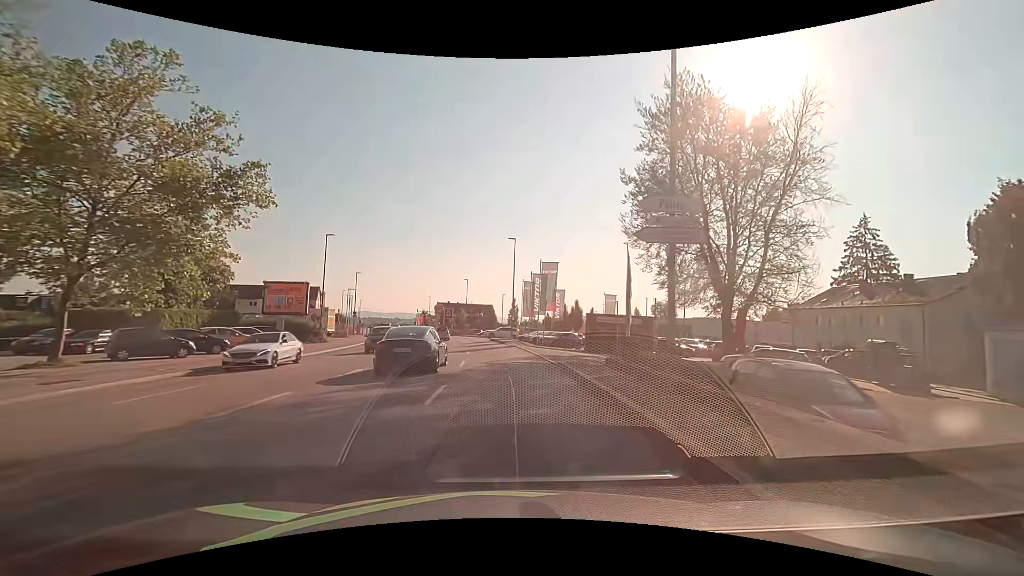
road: tertiary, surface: asphalt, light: Day
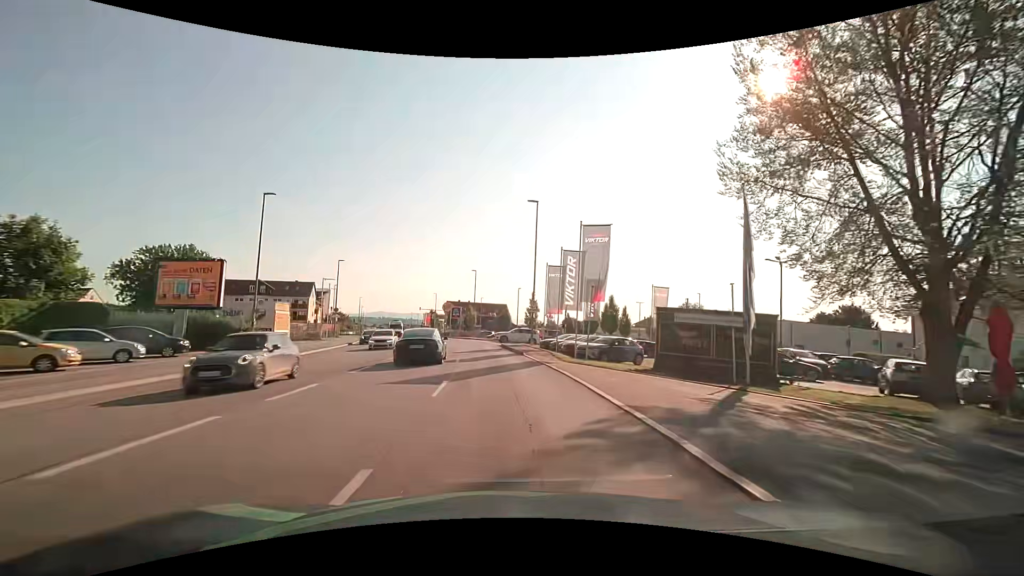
(-0.2, +15.5) m; -2°
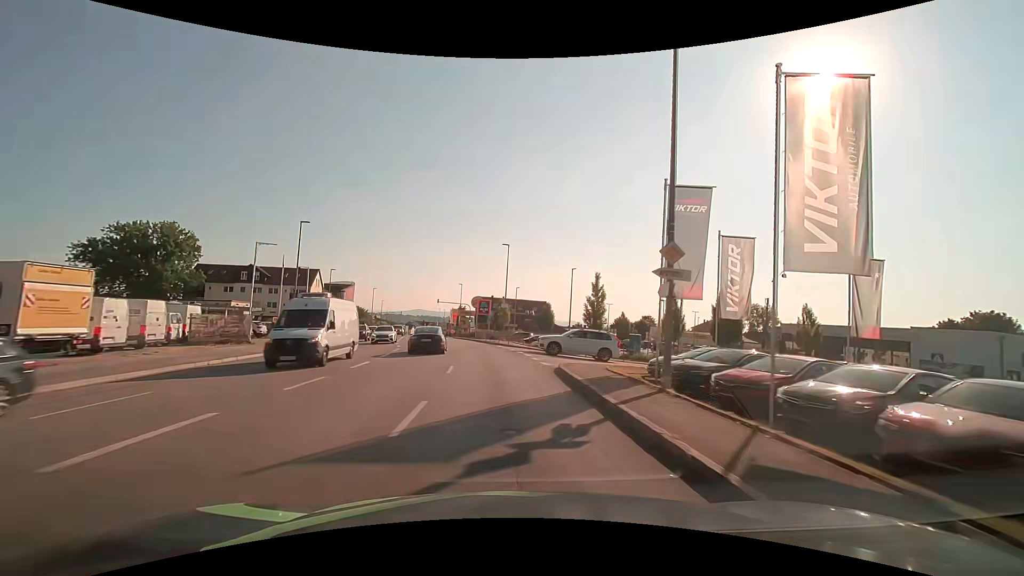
(-0.8, +23.3) m; -4°
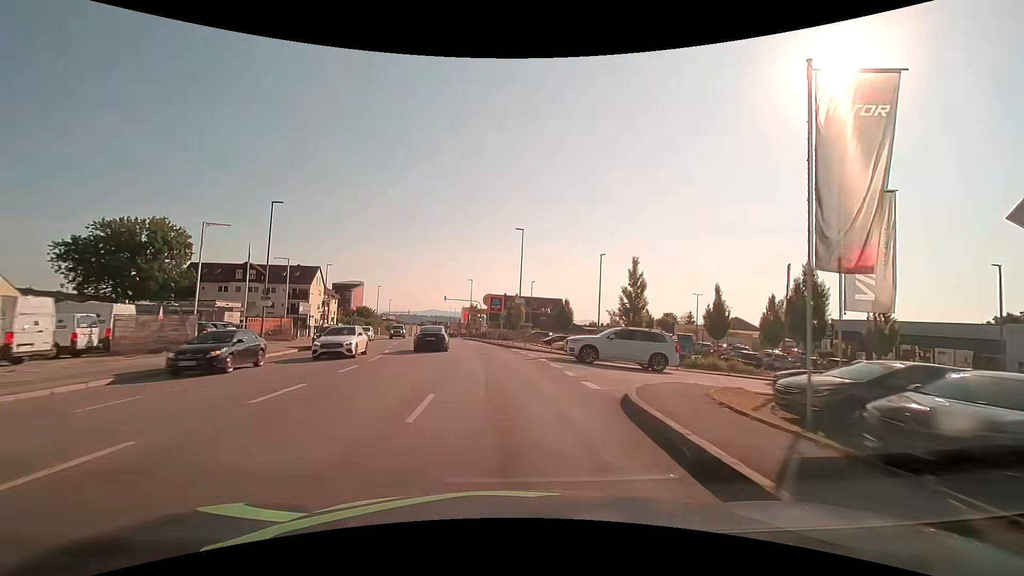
(-0.1, +7.8) m; -2°
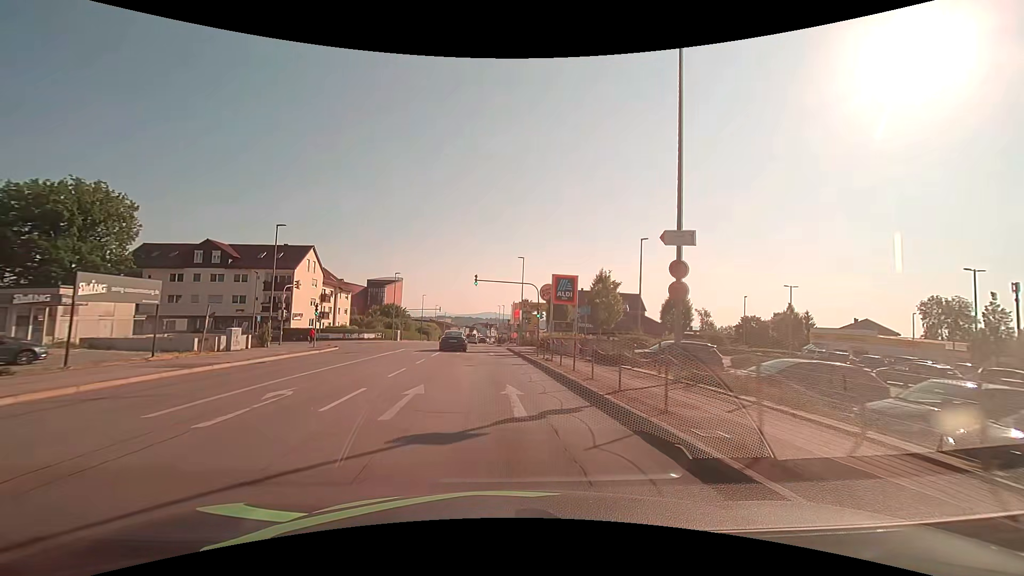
(-1.8, +31.2) m; -6°
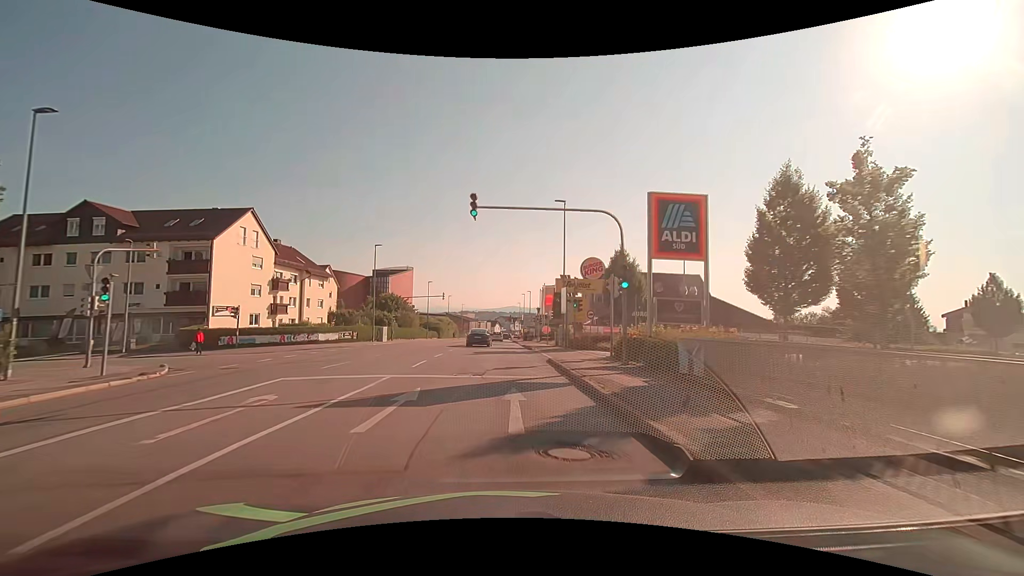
(-0.5, +23.5) m; -3°
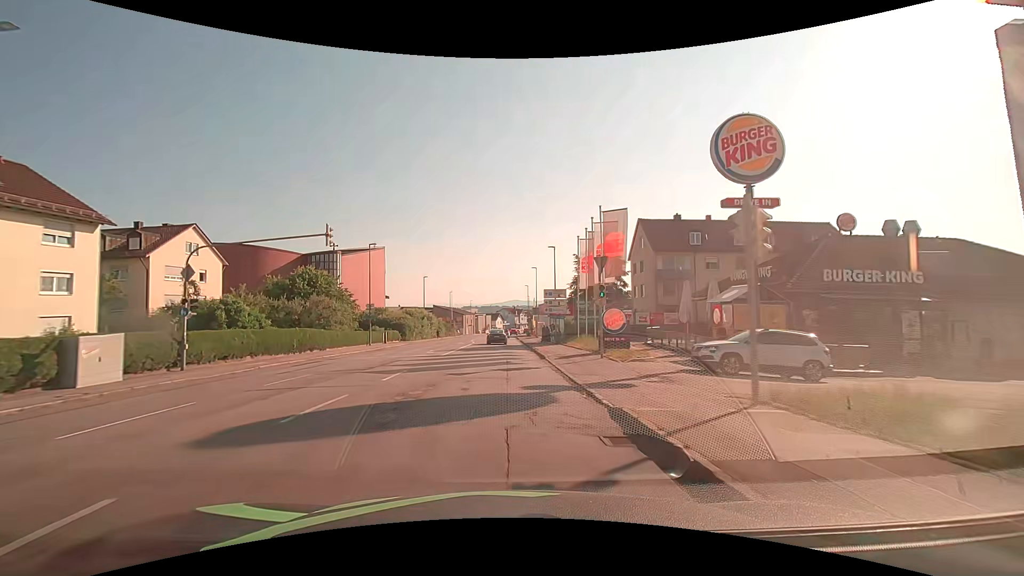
(-0.2, +39.5) m; -1°
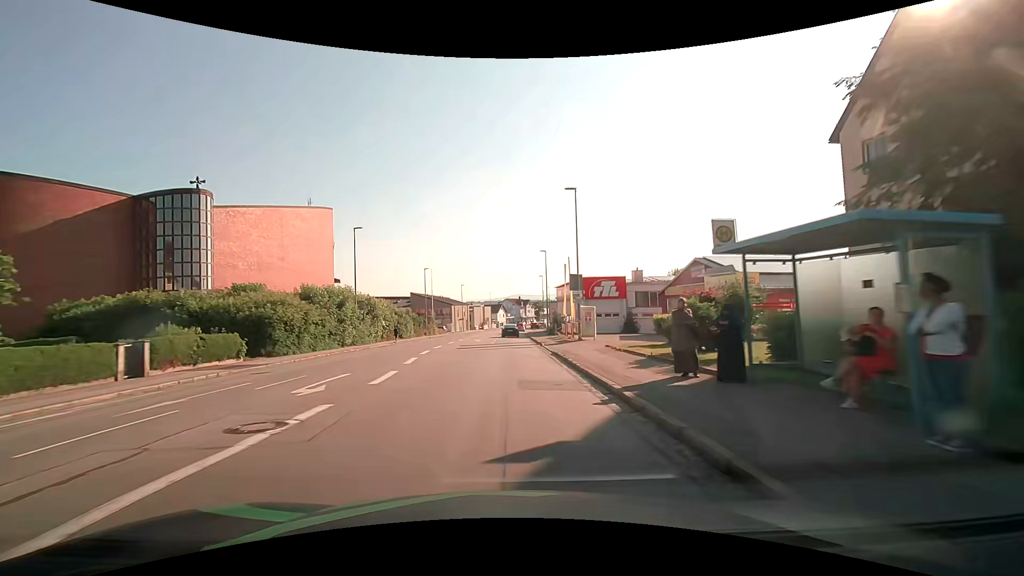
(-0.2, +39.5) m; 0°
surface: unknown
(0, +10) (0, +20) (0, +30) (0, +40) (0, +50) (+1, +60) (+1, +70) (+1, +80) (+2, +90) (+3, +100) m
